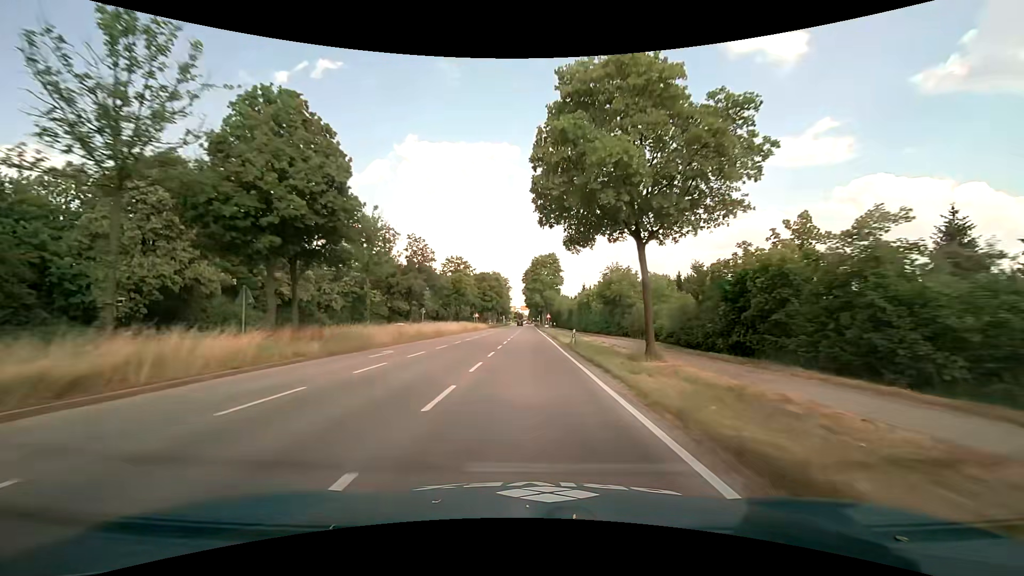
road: primary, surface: asphalt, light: Day
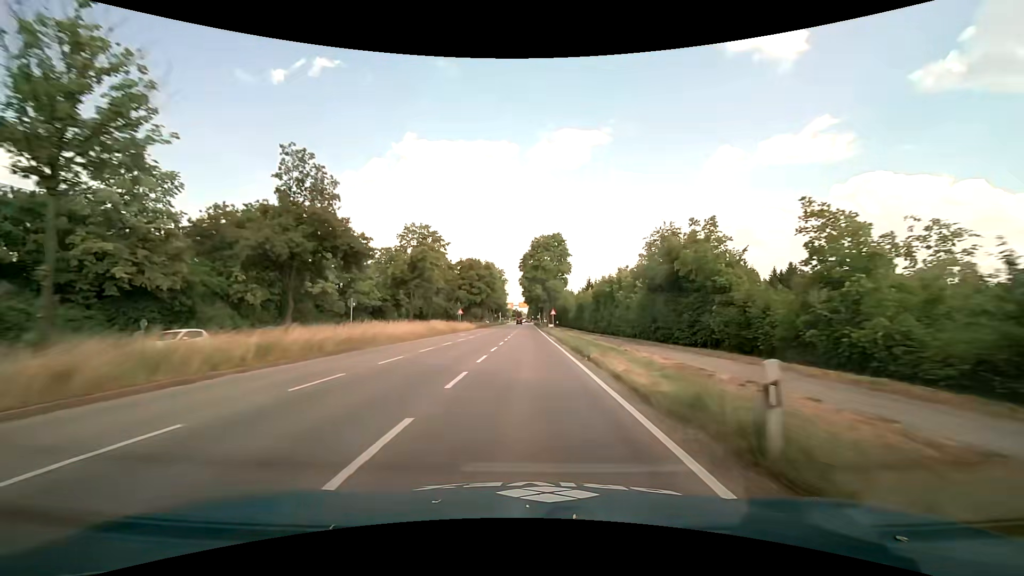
(+0.1, +21.5) m; 0°
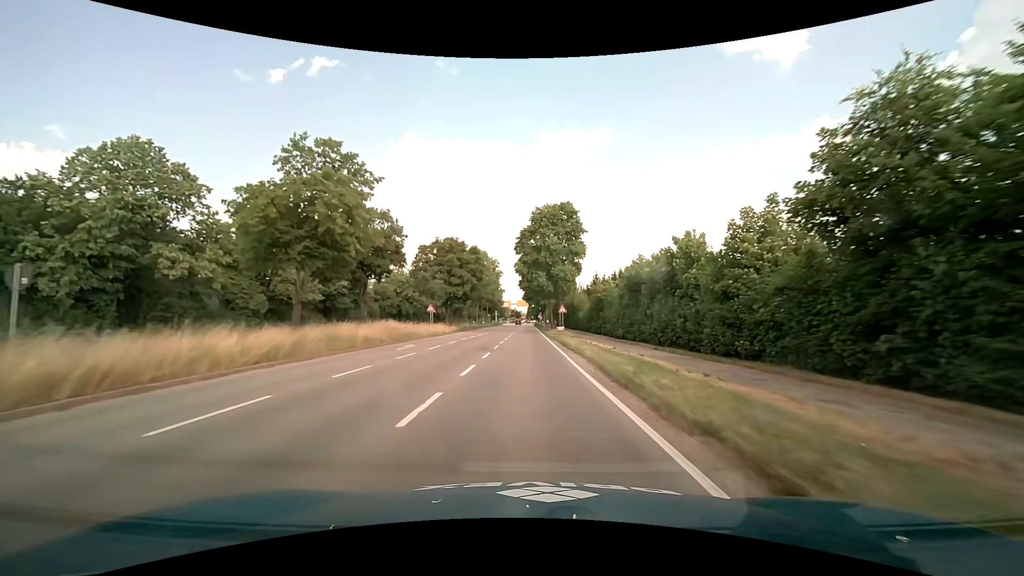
(+0.1, +21.5) m; 0°
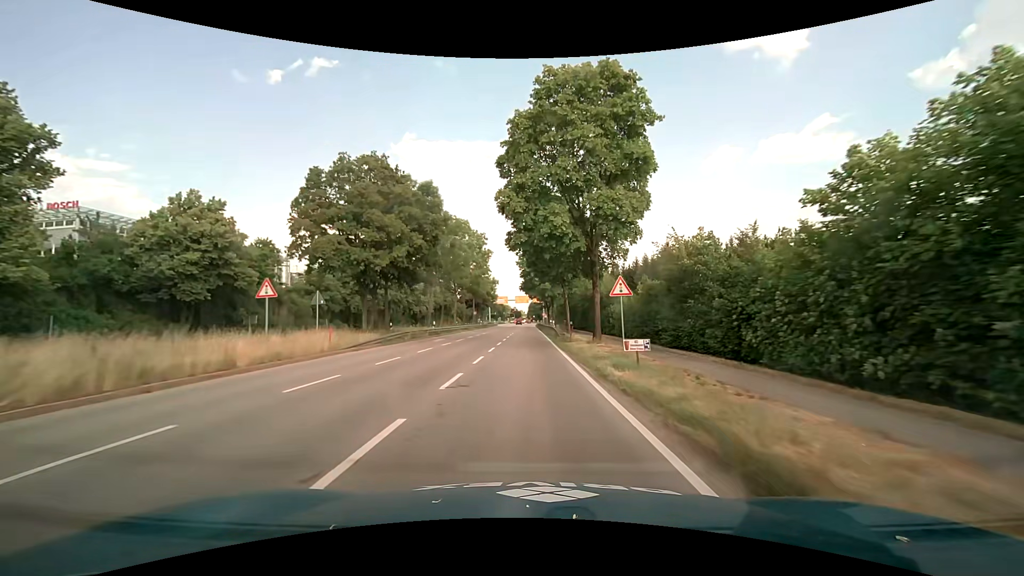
(0.0, +32.3) m; 0°
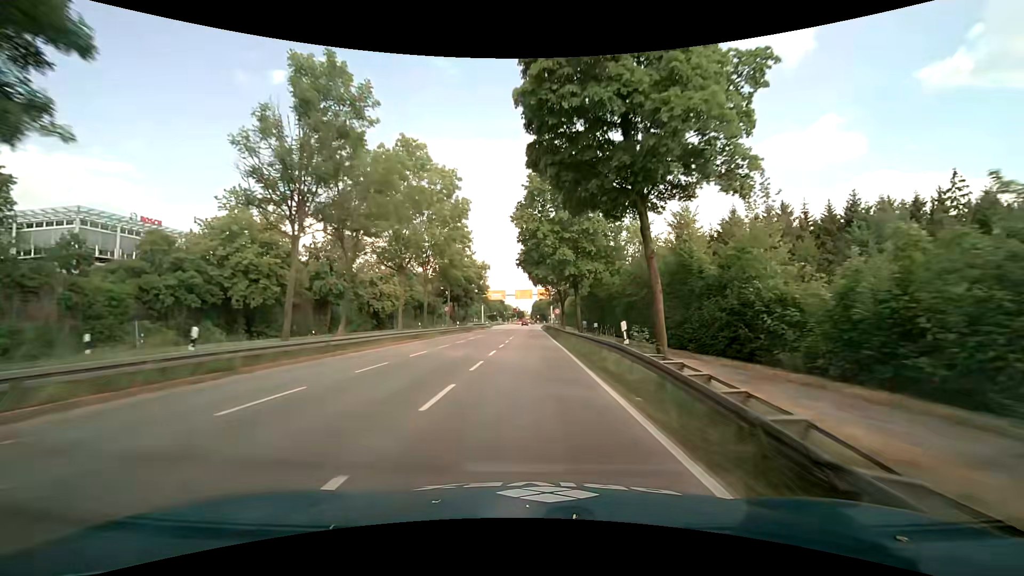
(0.0, +32.2) m; -1°
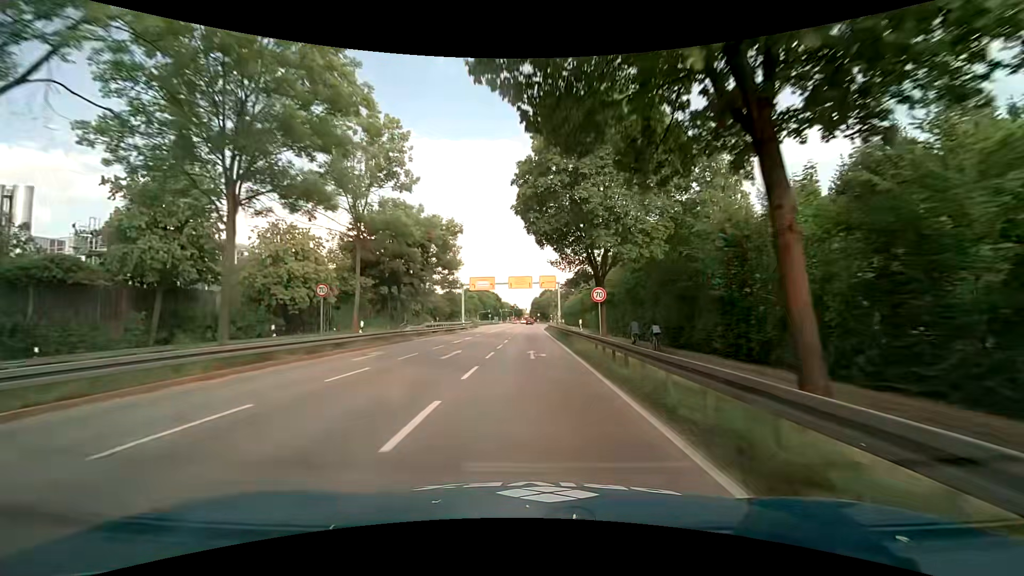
(+0.3, +32.2) m; +1°
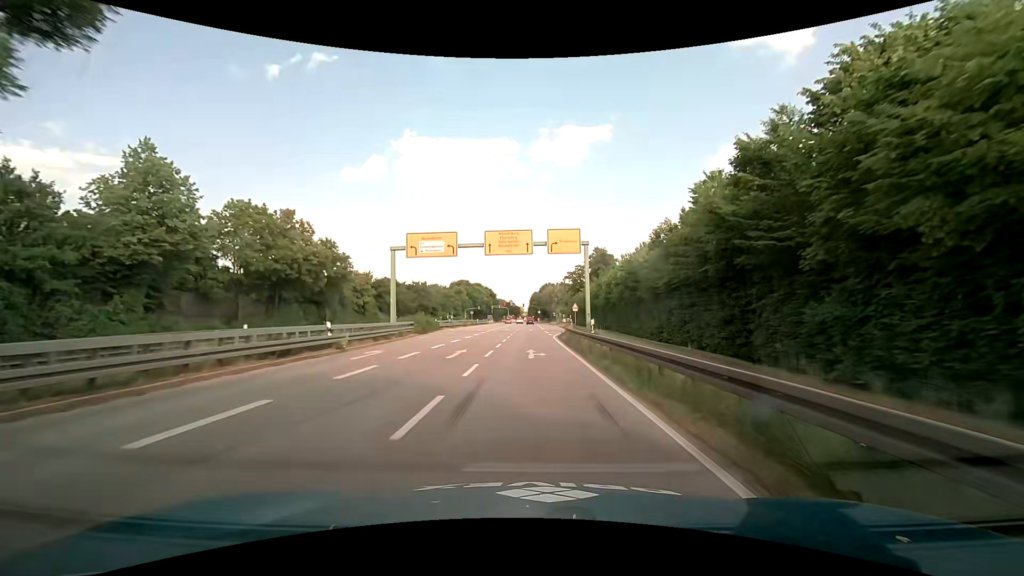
(0.0, +41.2) m; +1°
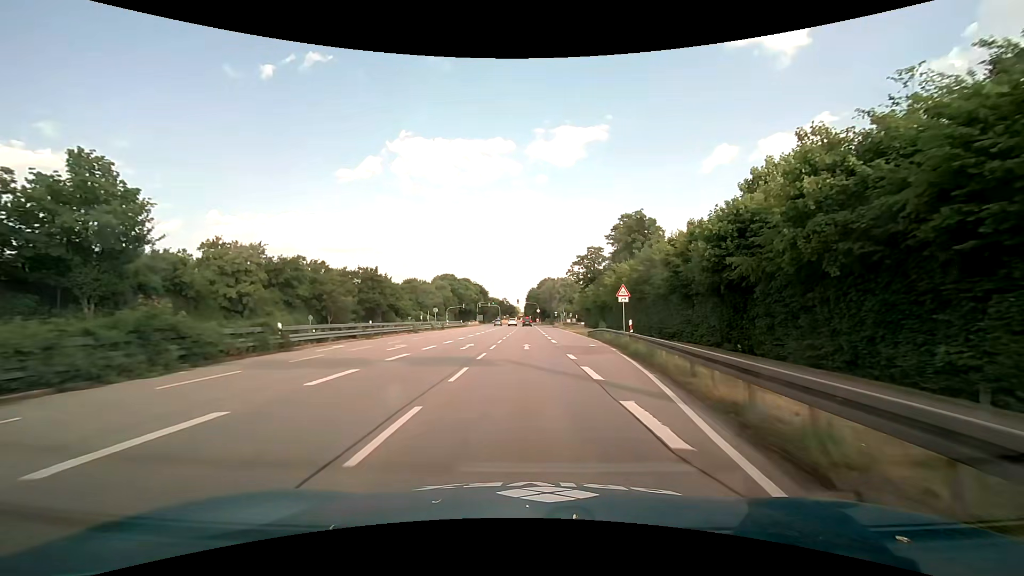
(-0.3, +36.2) m; 0°
(0, +10) (0, +20) (0, +30) (0, +40) (0, +50) (0, +60) (-1, +70) (-1, +80) (-1, +90) (-1, +100) m
